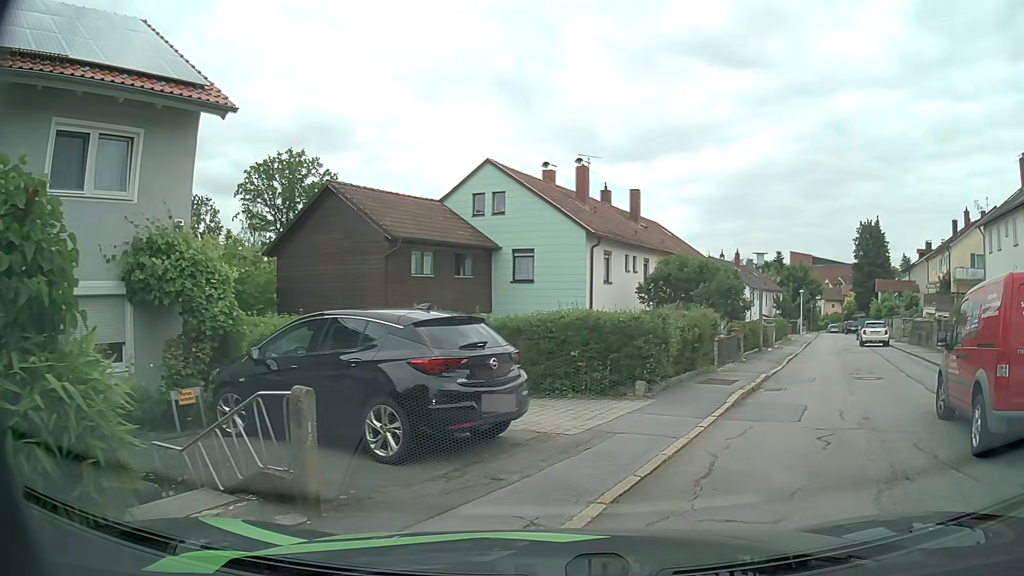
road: residential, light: Day
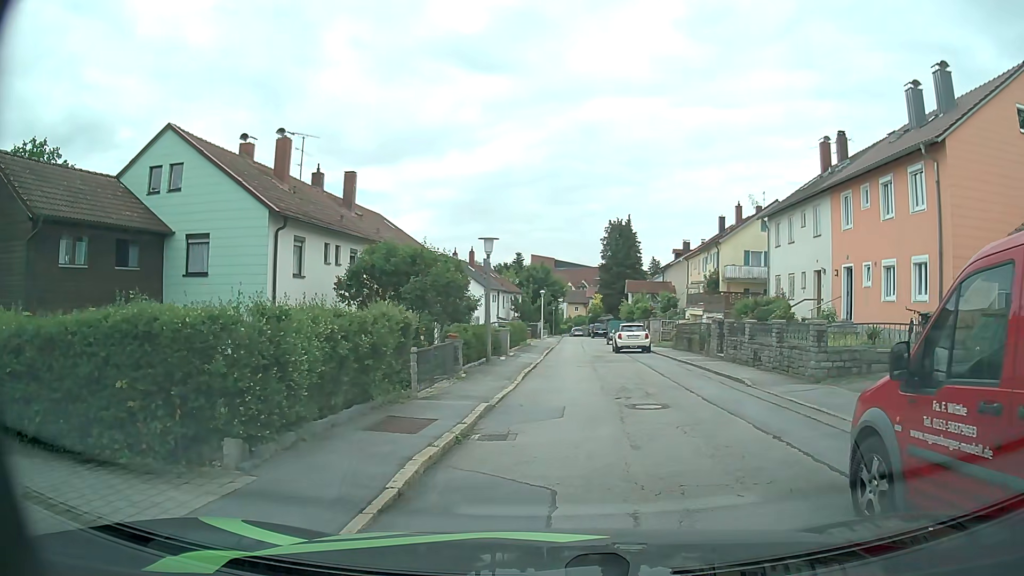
(+1.4, +5.4) m; +20°
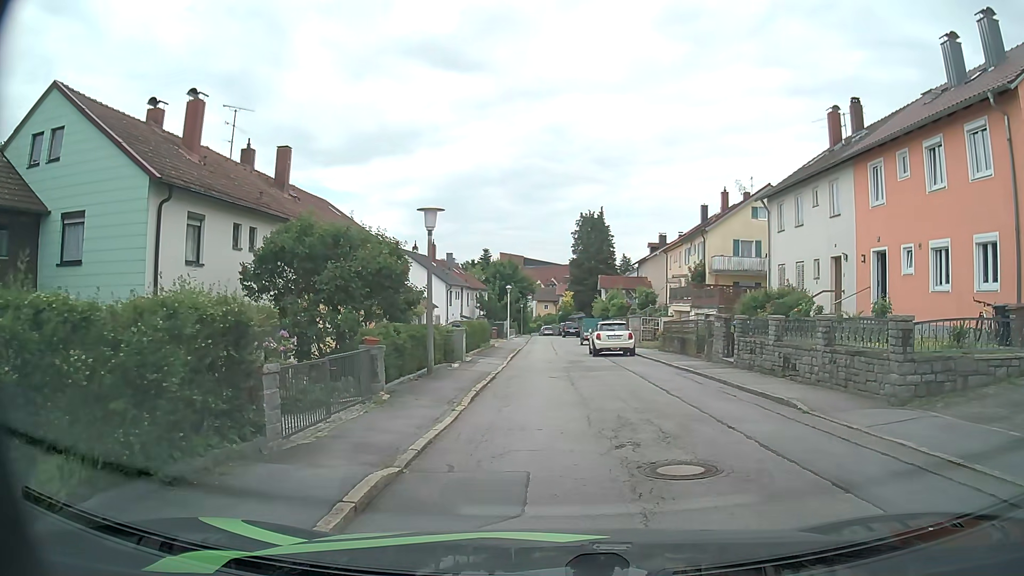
(+0.3, +5.1) m; +4°
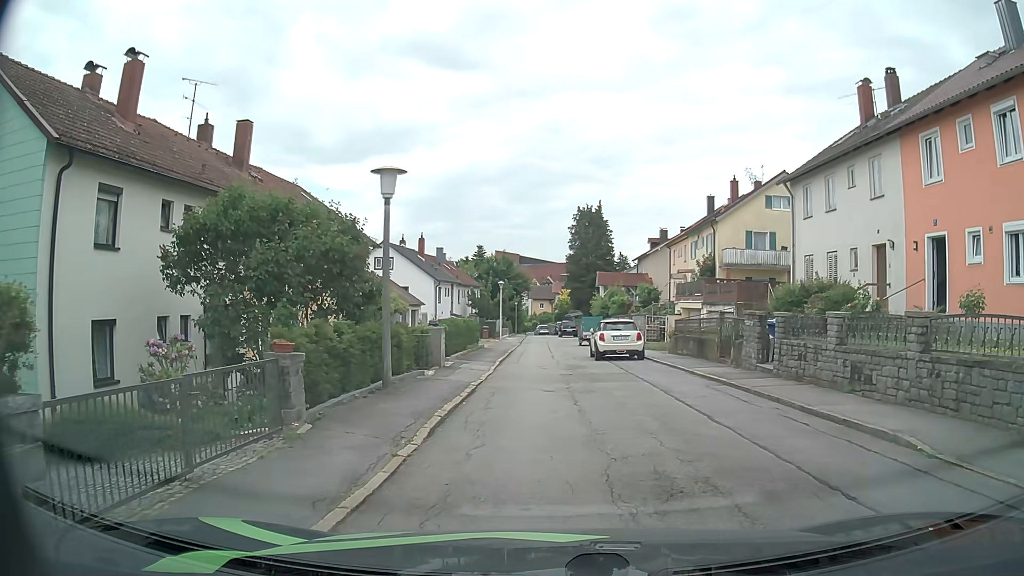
(+0.1, +3.8) m; +1°
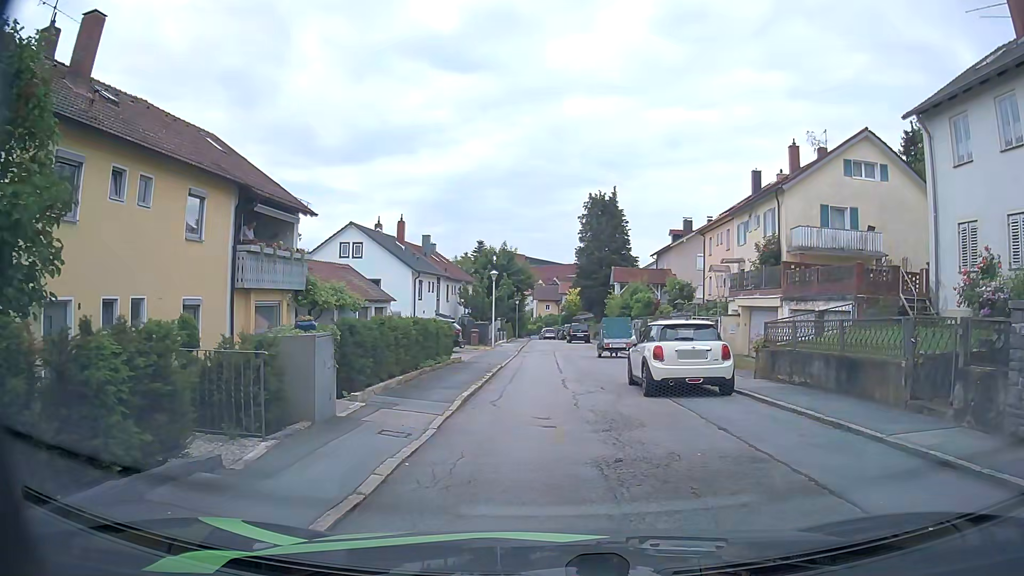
(-0.1, +10.9) m; -1°
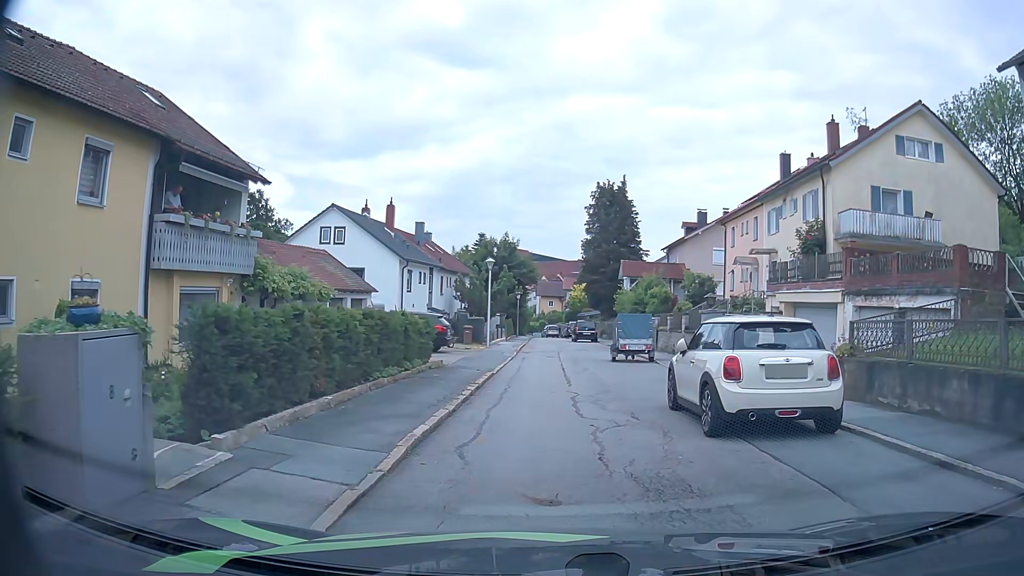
(0.0, +4.8) m; 0°
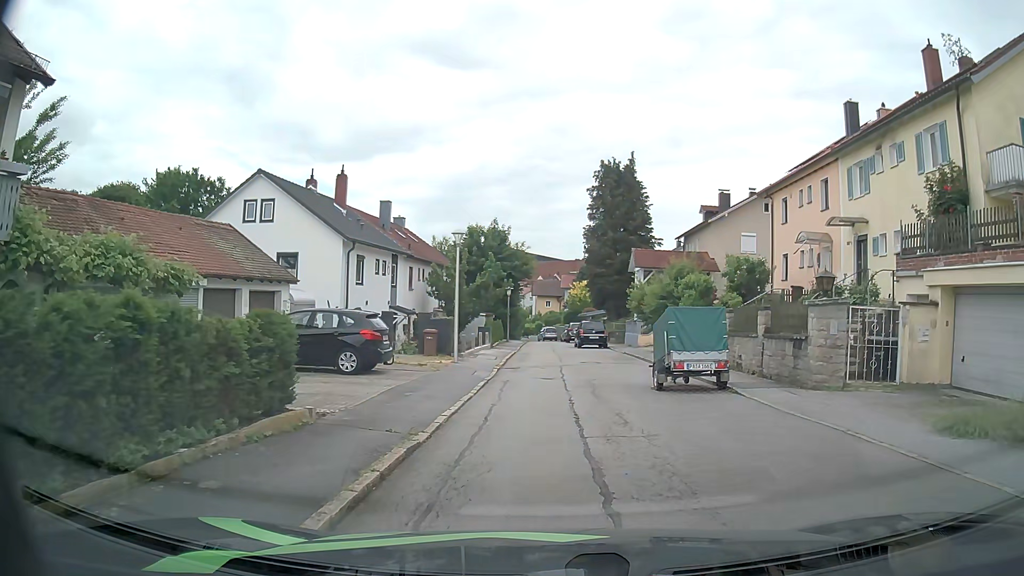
(-0.1, +10.2) m; -1°
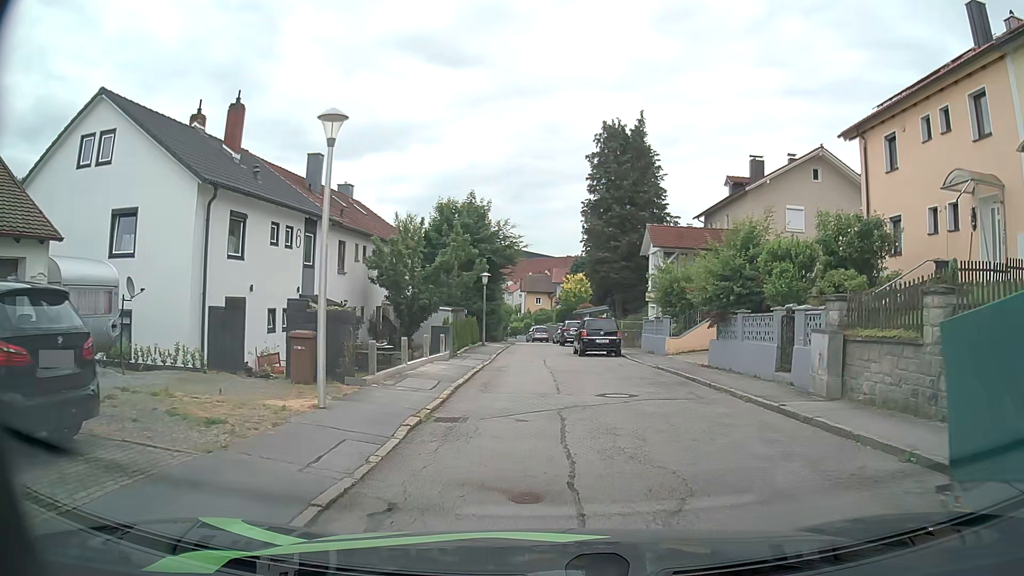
(+0.2, +11.8) m; +1°
(0, +10) (0, +20) (0, +30) (-1, +40) (-1, +50) (-1, +60) (-3, +70) (-5, +80) (-7, +89) (-10, +99) m
